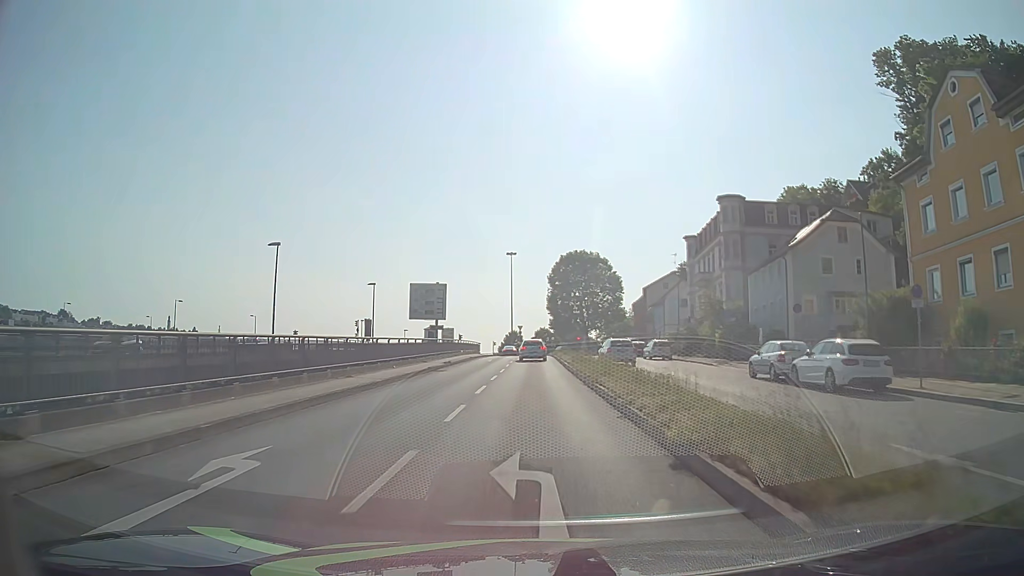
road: primary_link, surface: asphalt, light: Day
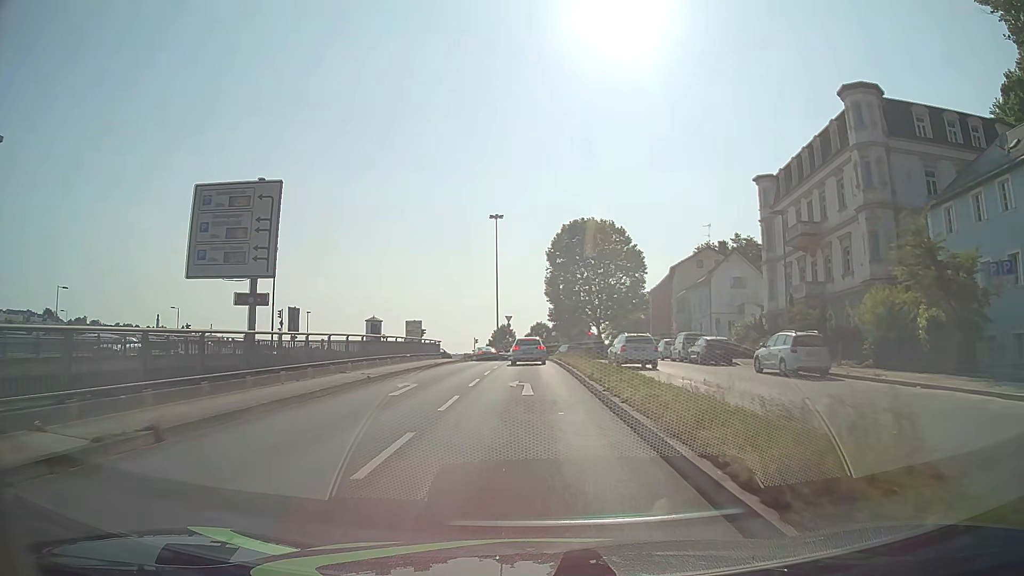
(0.0, +28.9) m; 0°
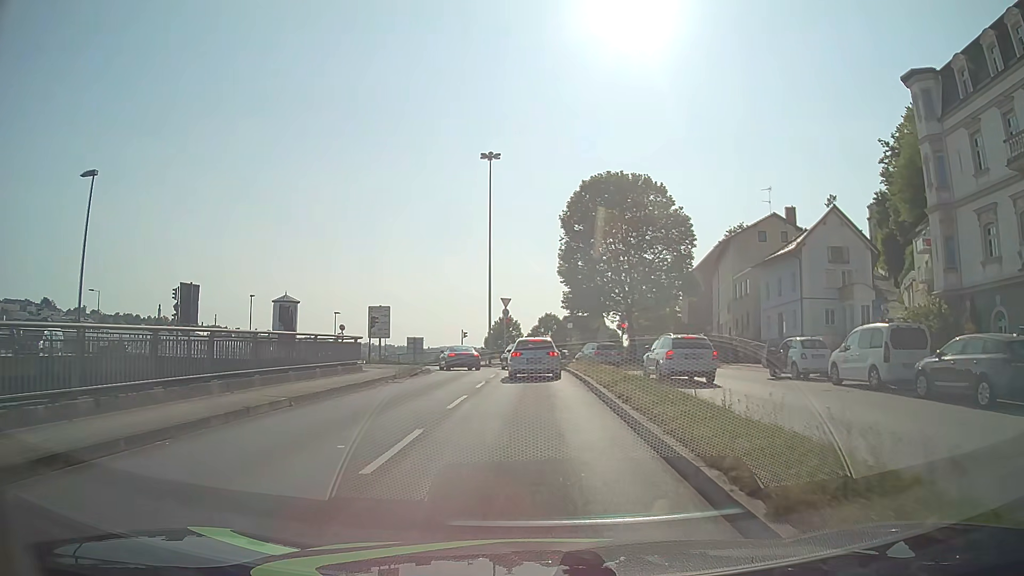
(0.0, +23.0) m; -1°
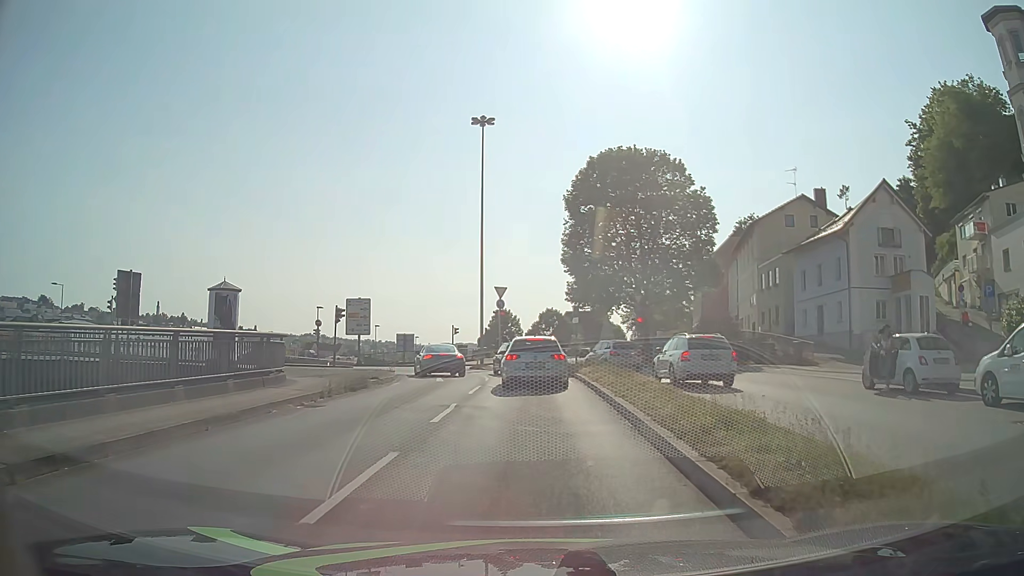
(0.0, +7.7) m; +1°
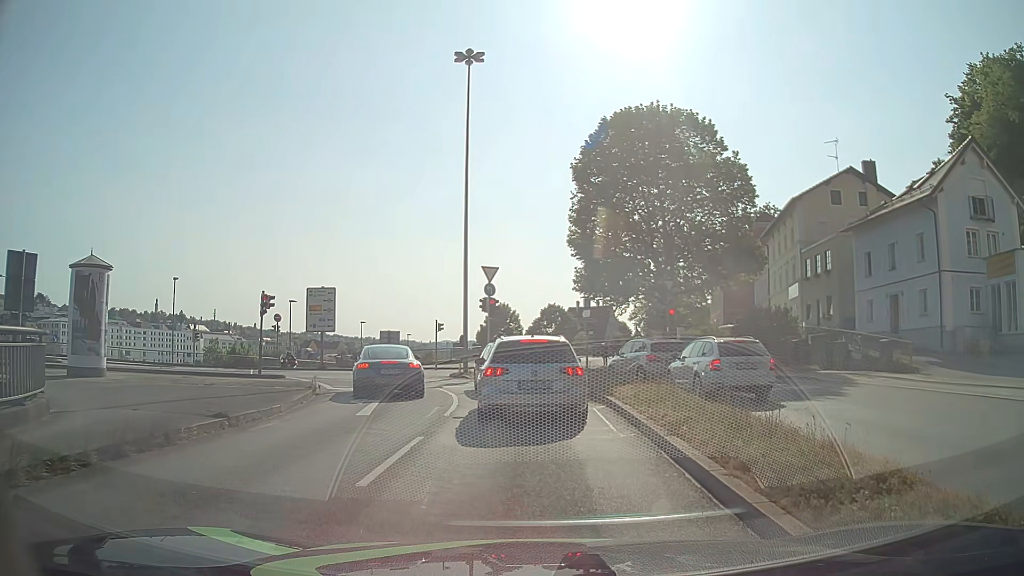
(-0.1, +9.9) m; 0°
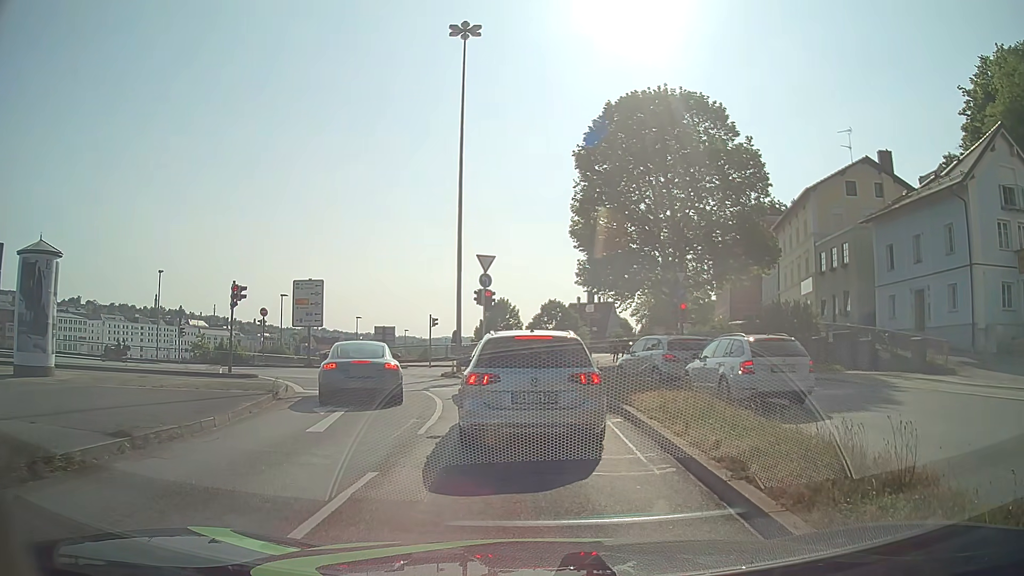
(0.0, +2.7) m; 0°
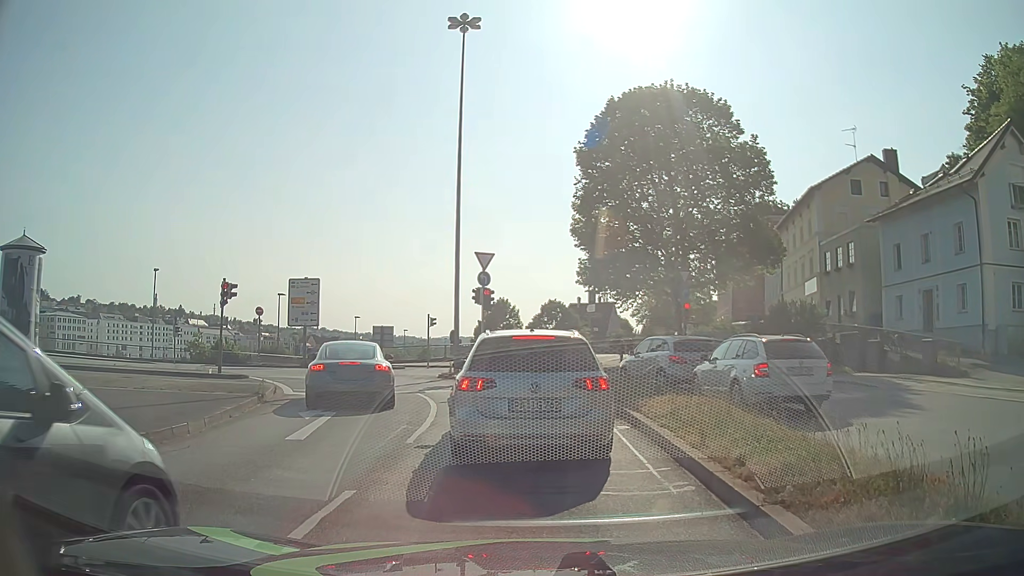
(0.0, +0.8) m; 0°
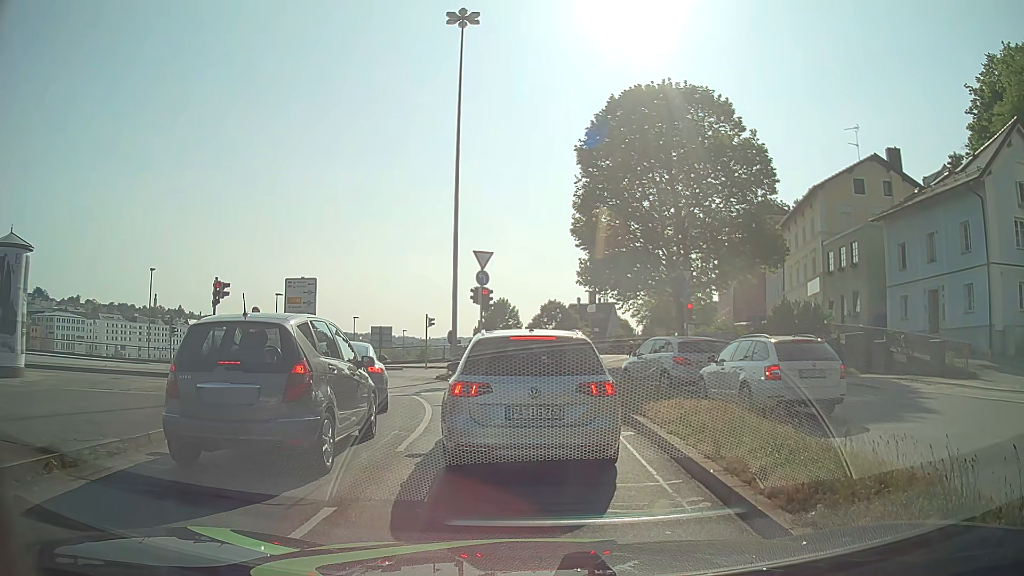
(0.0, +0.6) m; 0°
(0, +10) (-2, +20) (-7, +29) (-15, +34) (-24, +36) (-34, +37) (-44, +37) (-54, +38) (-64, +38) (-74, +38) m
